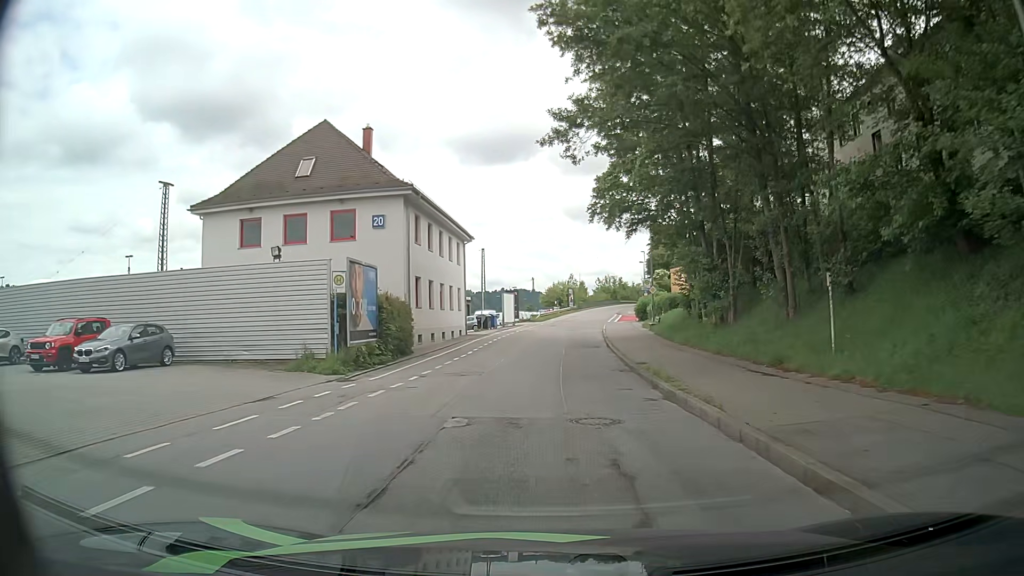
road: residential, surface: asphalt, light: Day
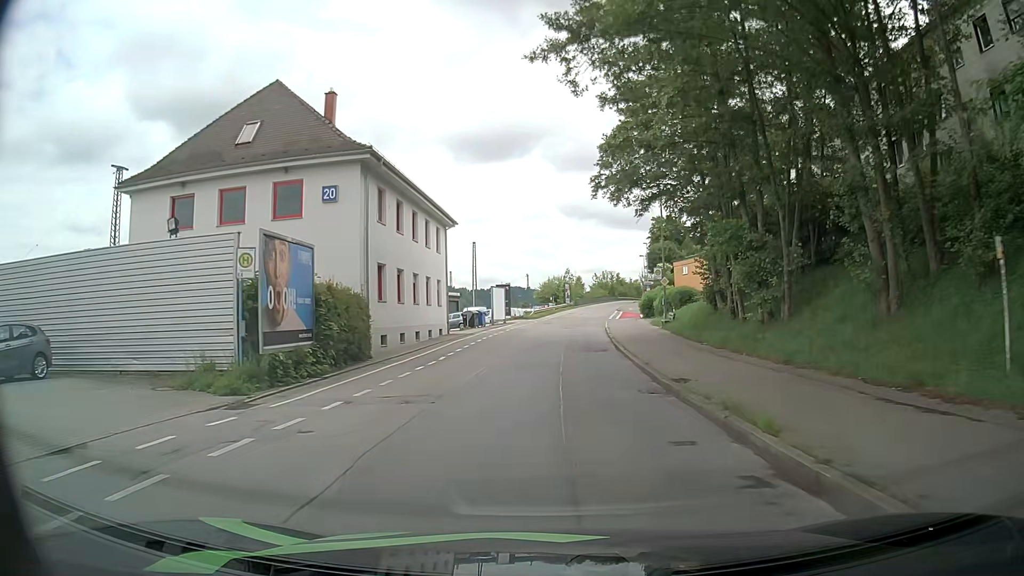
(+0.1, +6.5) m; +1°
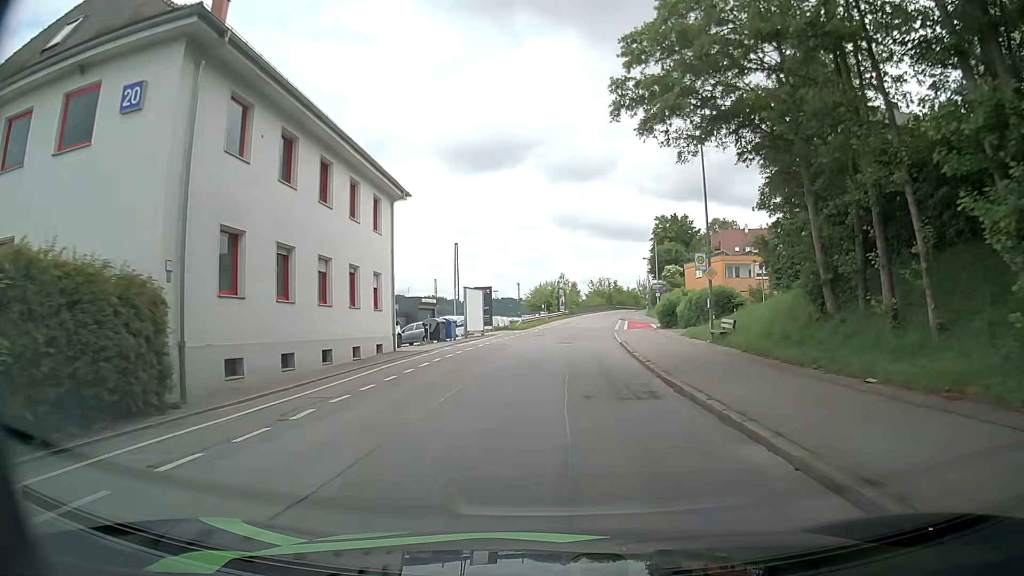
(0.0, +13.0) m; 0°
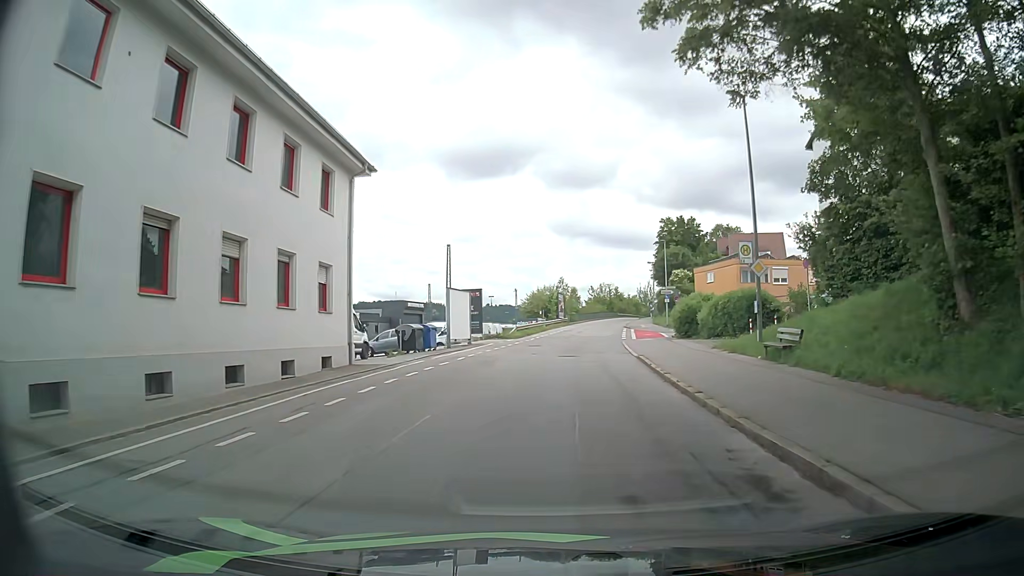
(0.0, +6.4) m; 0°
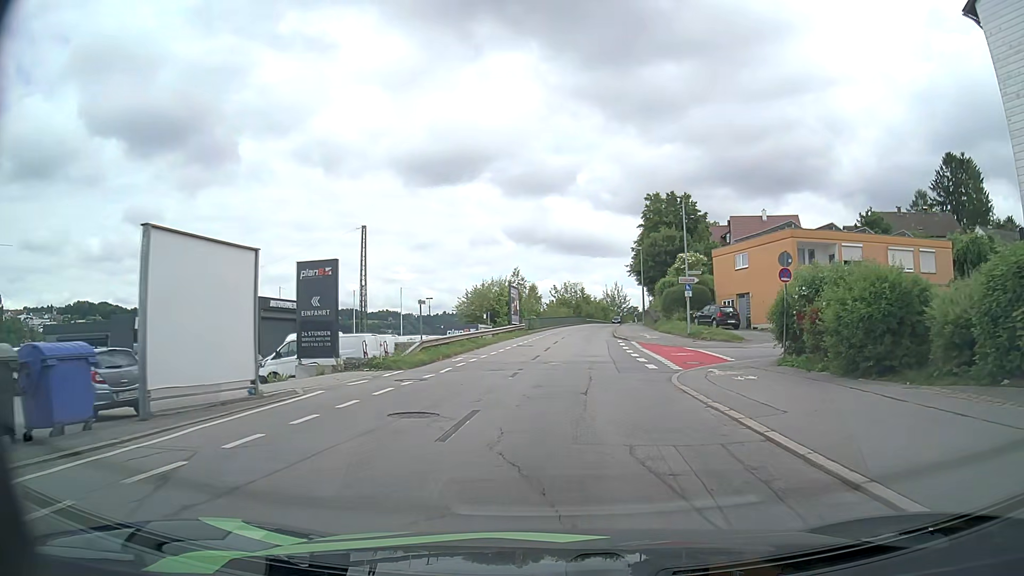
(+0.5, +25.2) m; +3°
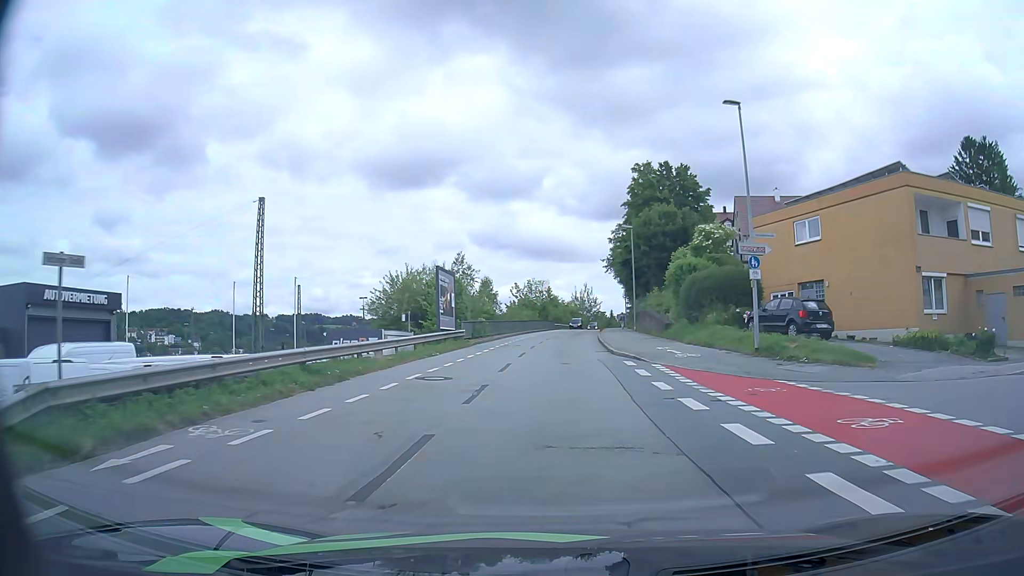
(+0.5, +18.4) m; +2°
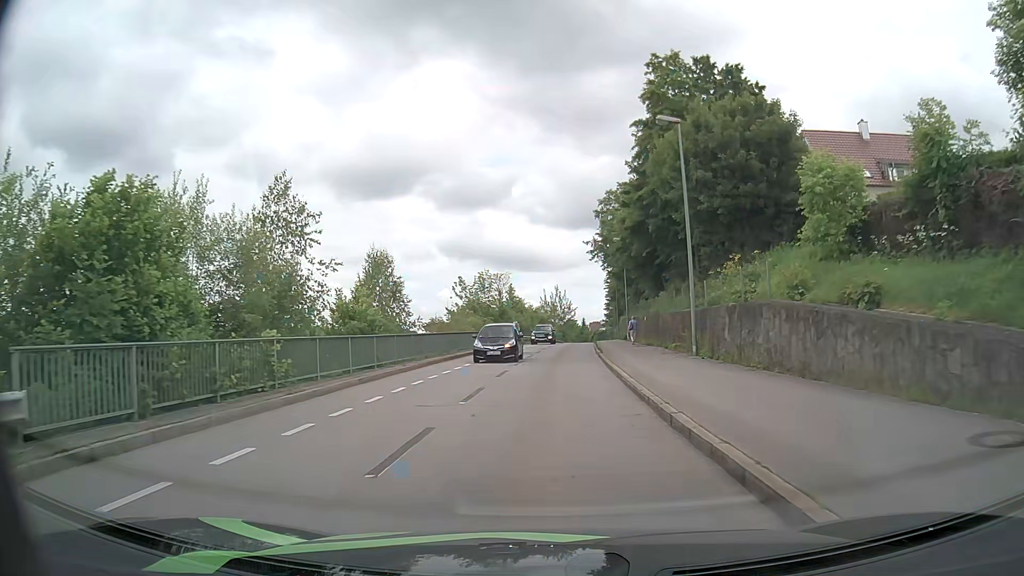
(+1.2, +28.8) m; +4°
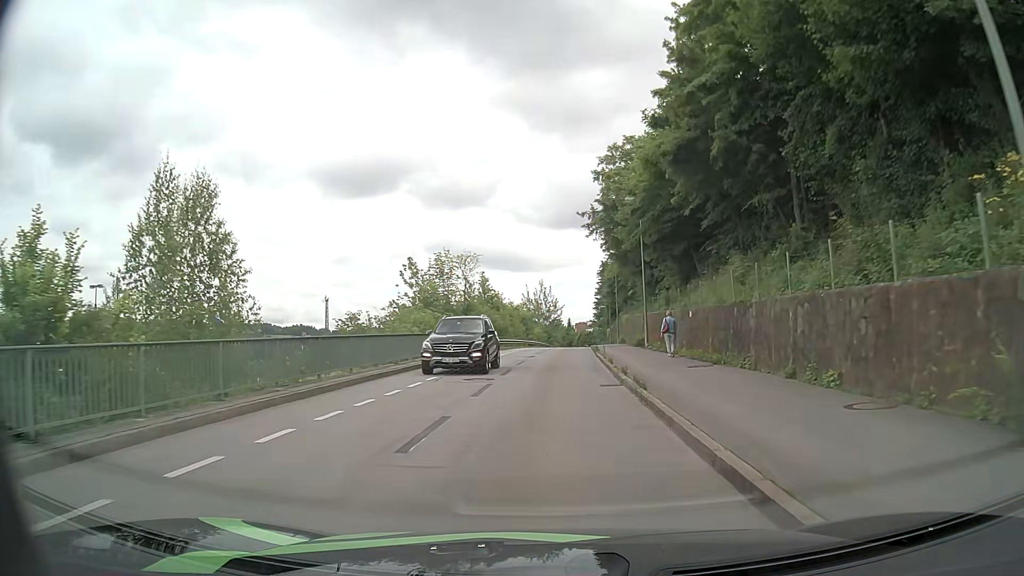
(+0.1, +16.8) m; +1°
